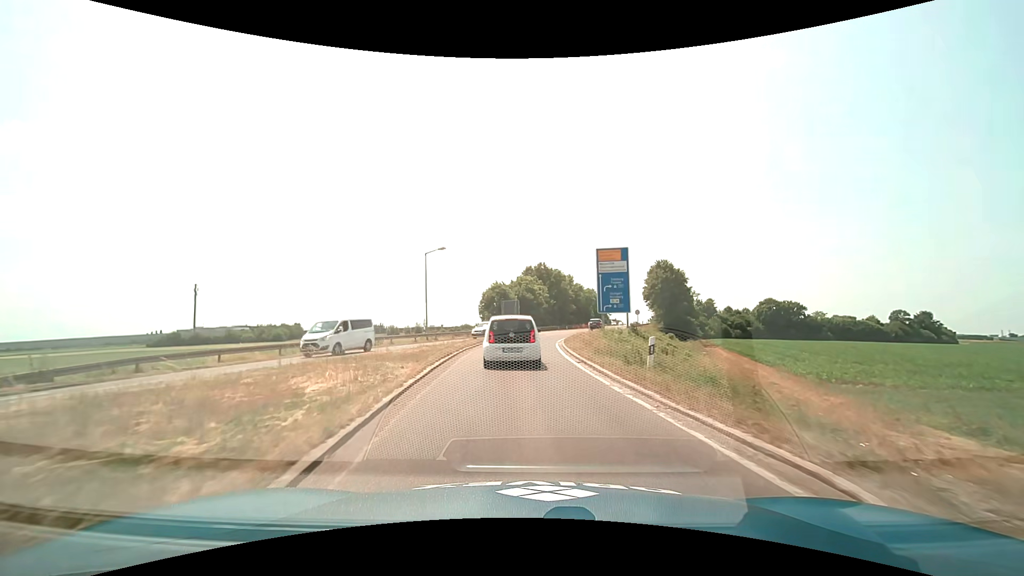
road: secondary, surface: asphalt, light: Day
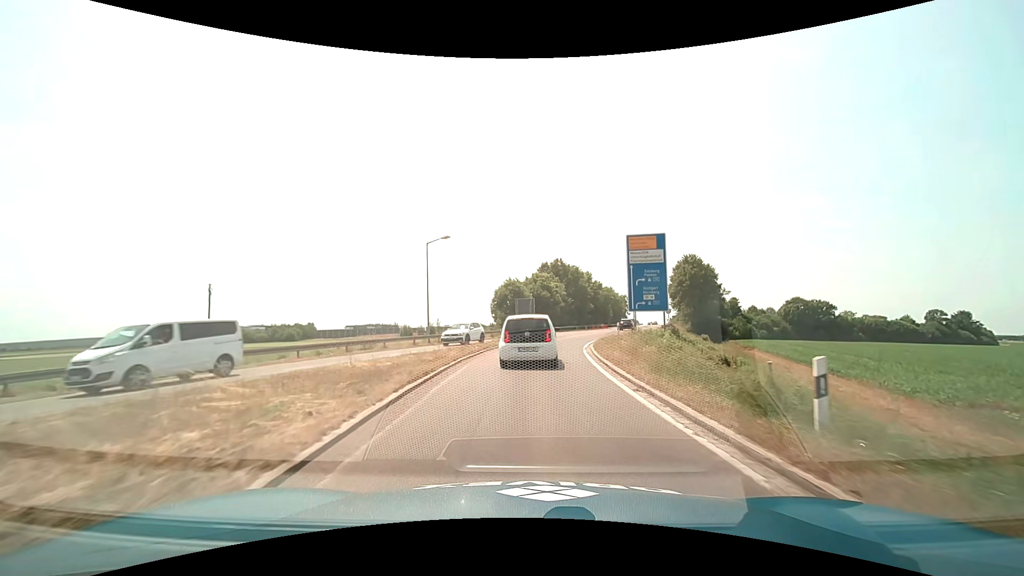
(-0.1, +6.3) m; -2°
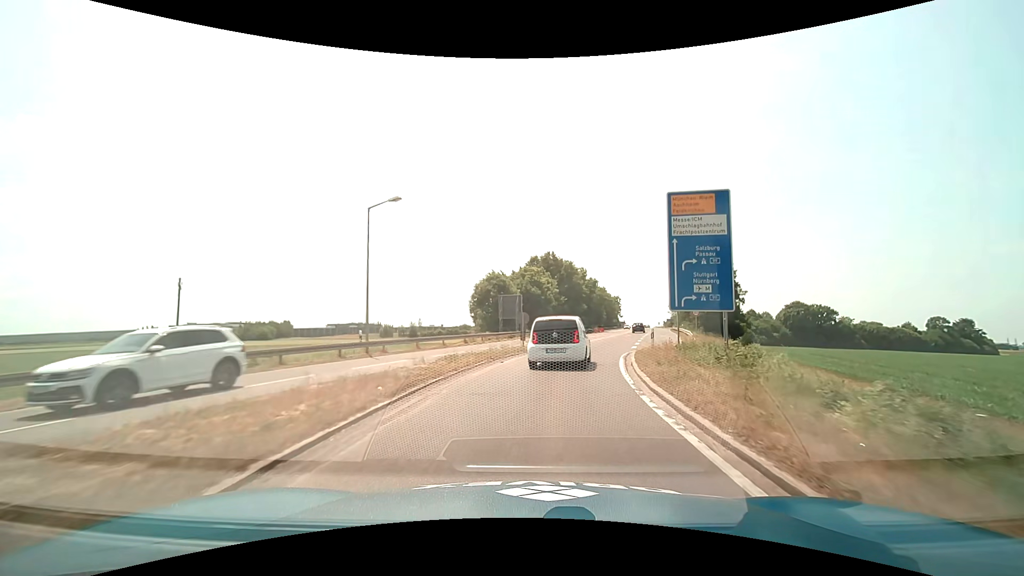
(0.0, +12.5) m; +1°
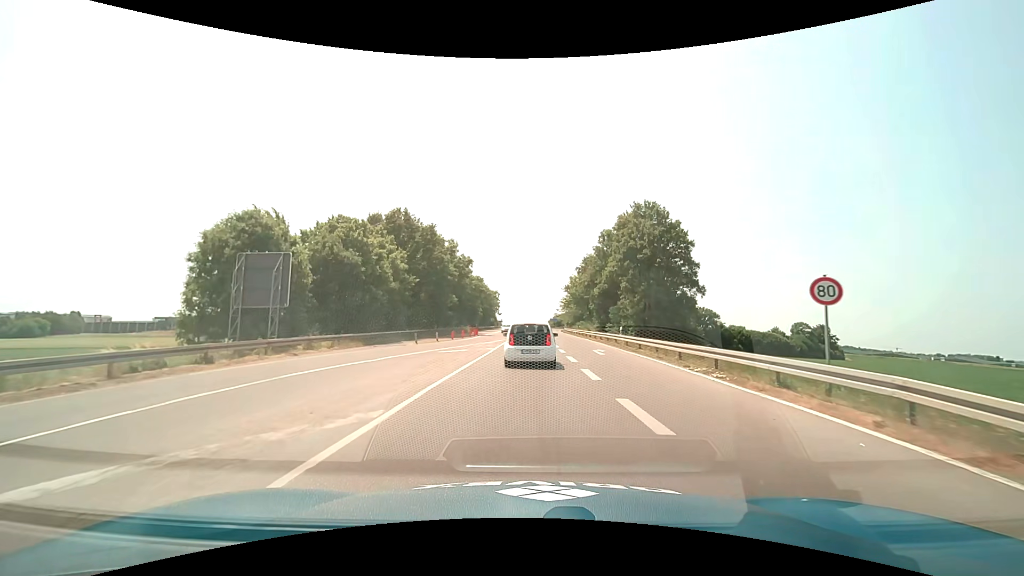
(+4.6, +32.1) m; +14°
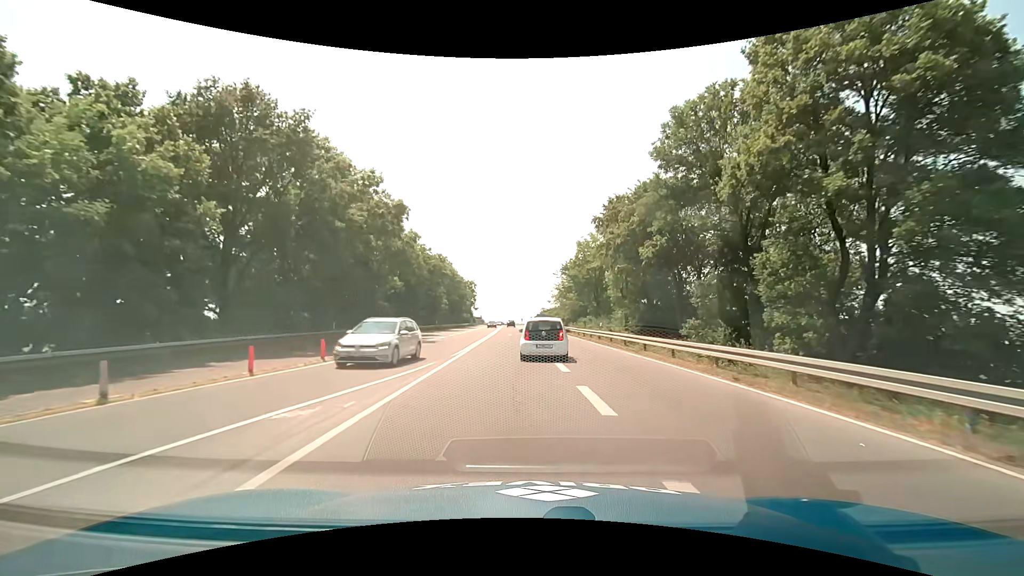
(+0.3, +29.3) m; +2°
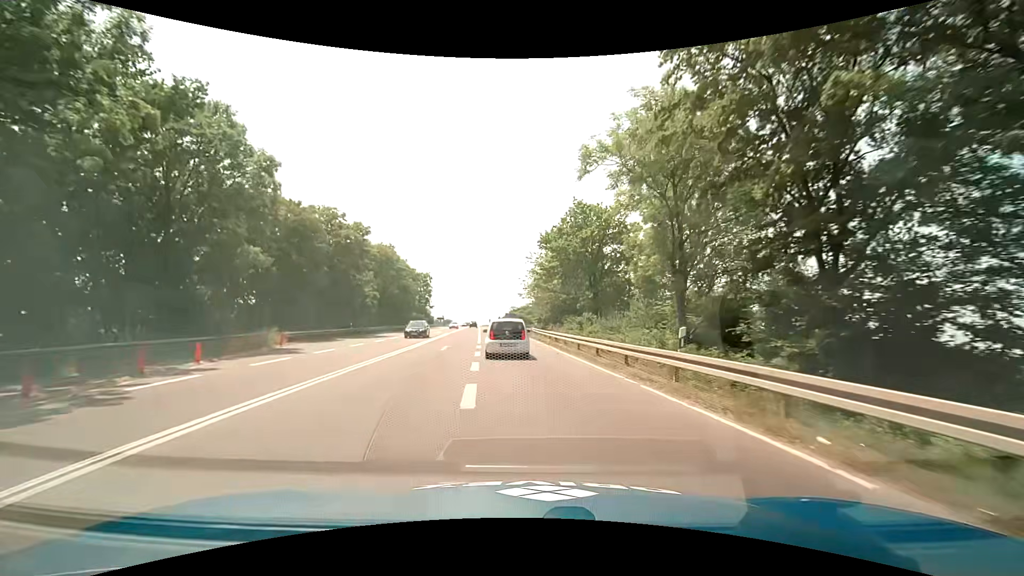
(+0.9, +23.9) m; +4°
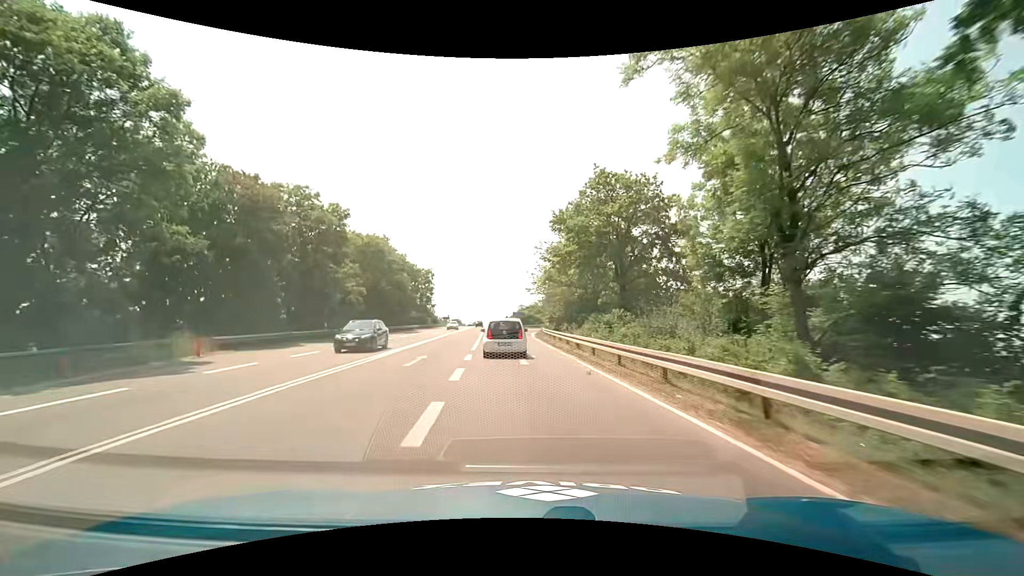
(-0.1, +8.4) m; -1°
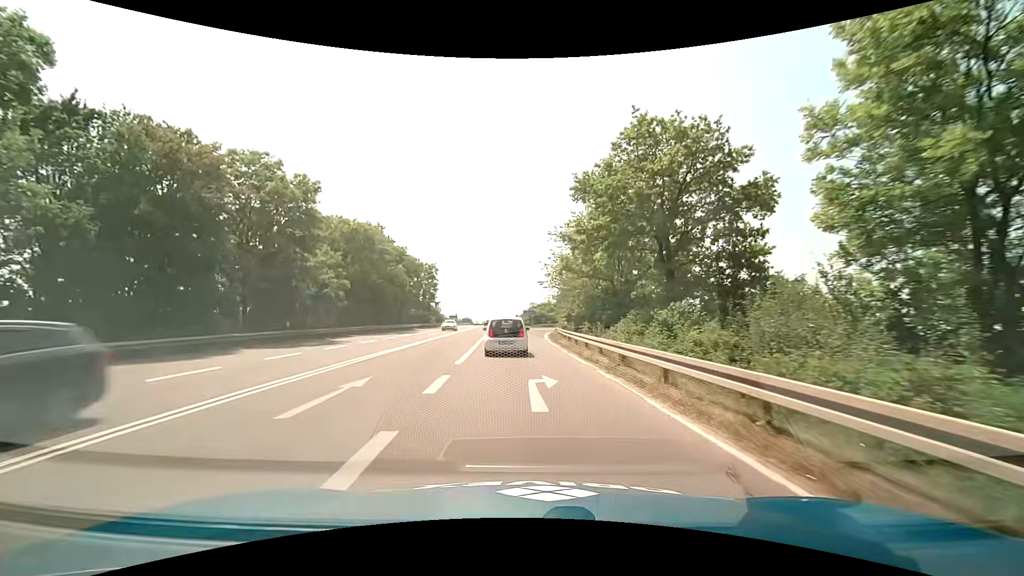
(-0.1, +8.4) m; -1°
(0, +10) (0, +20) (-1, +30) (-1, +40) (-1, +50) (0, +60) (+1, +70) (+3, +80) (+6, +89) (+10, +99) m
